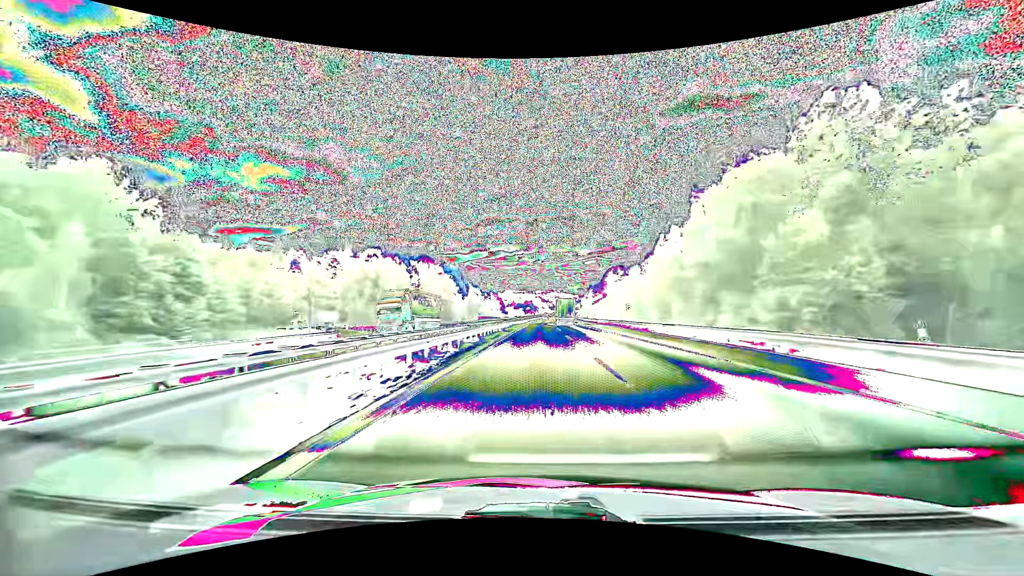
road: motorway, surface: asphalt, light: Day
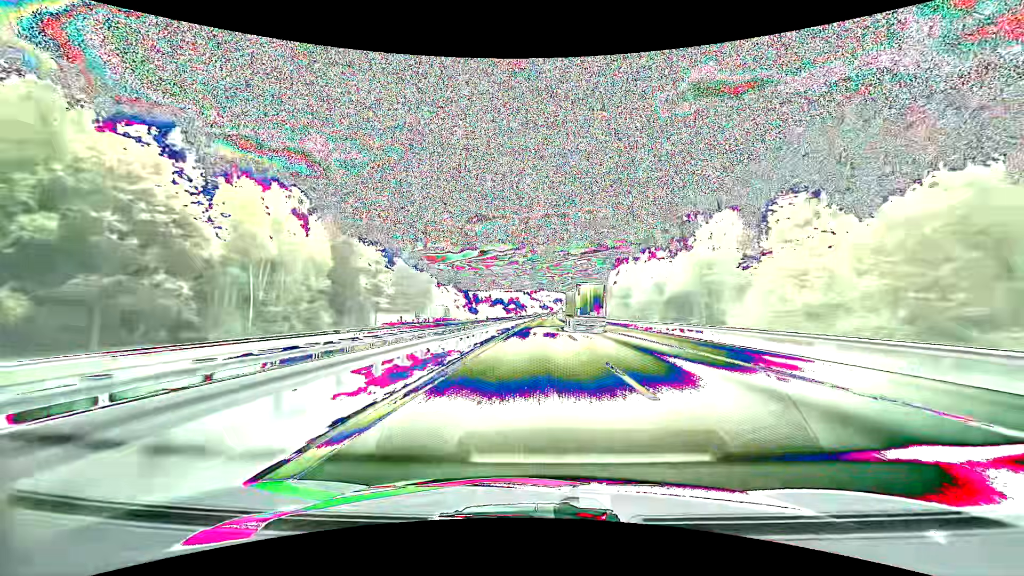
(+1.0, +109.5) m; +1°
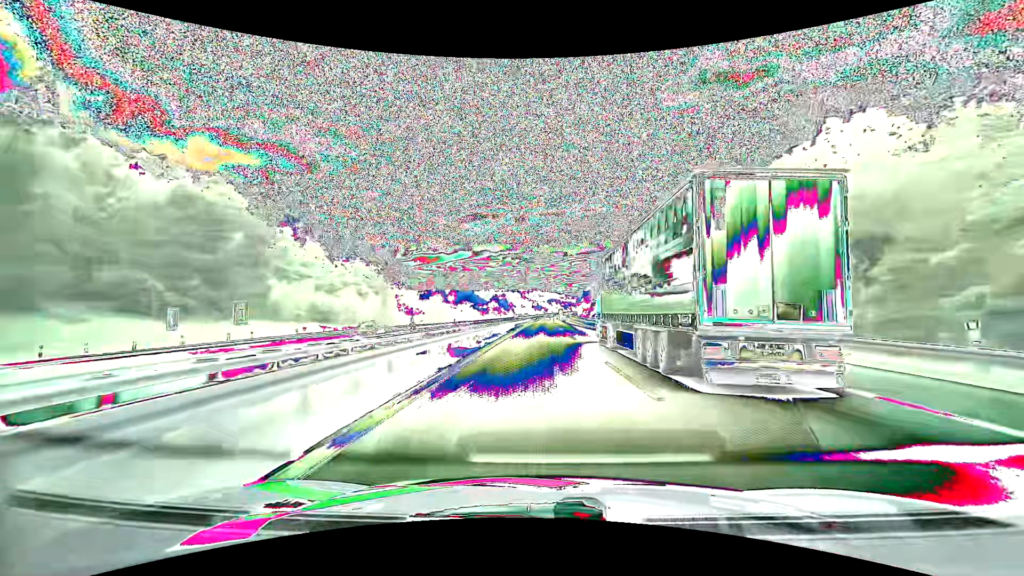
(+0.7, +89.8) m; +1°
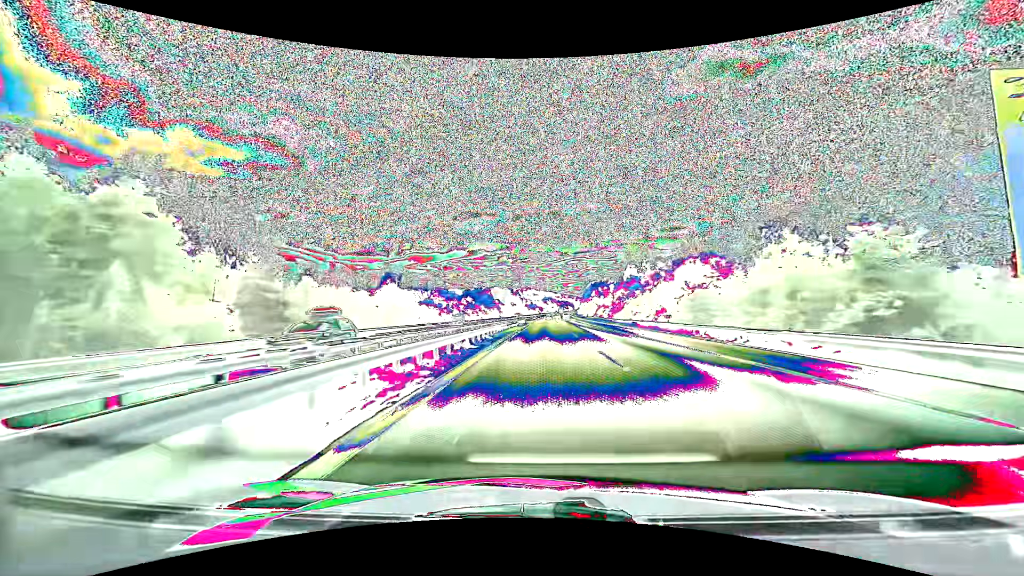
(+0.4, +68.4) m; +1°
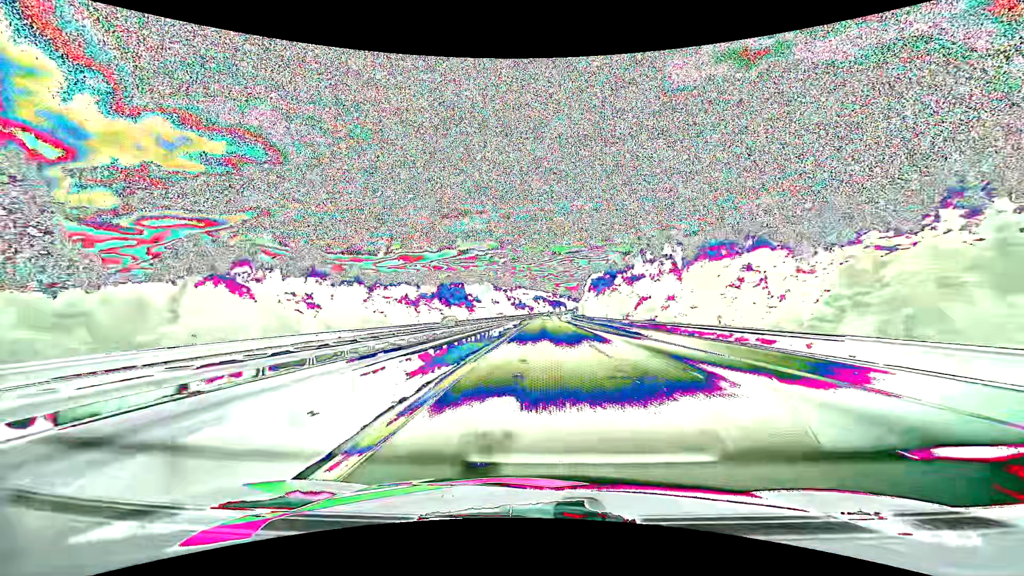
(+0.6, +69.0) m; +1°
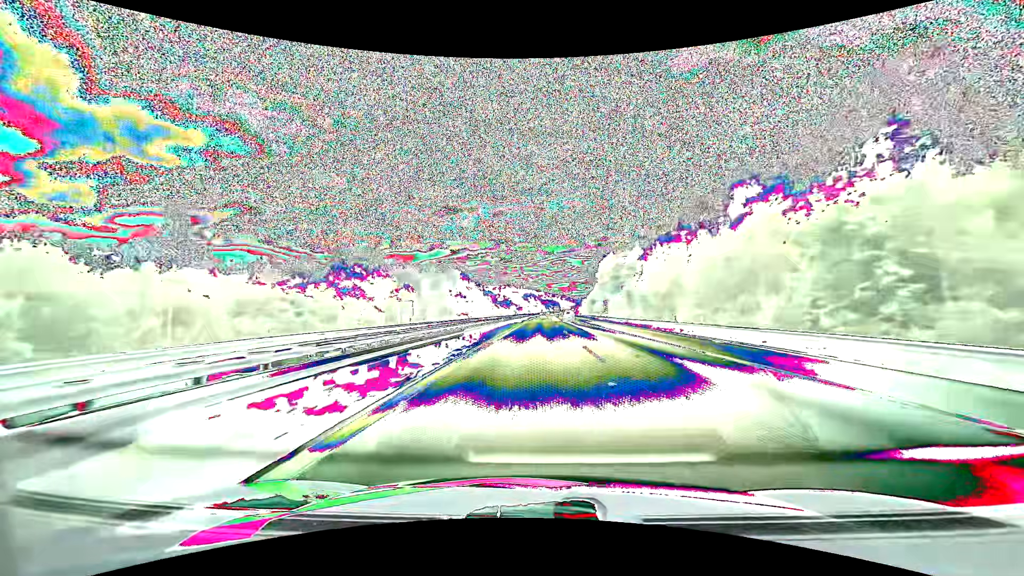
(+1.0, +91.3) m; +1°
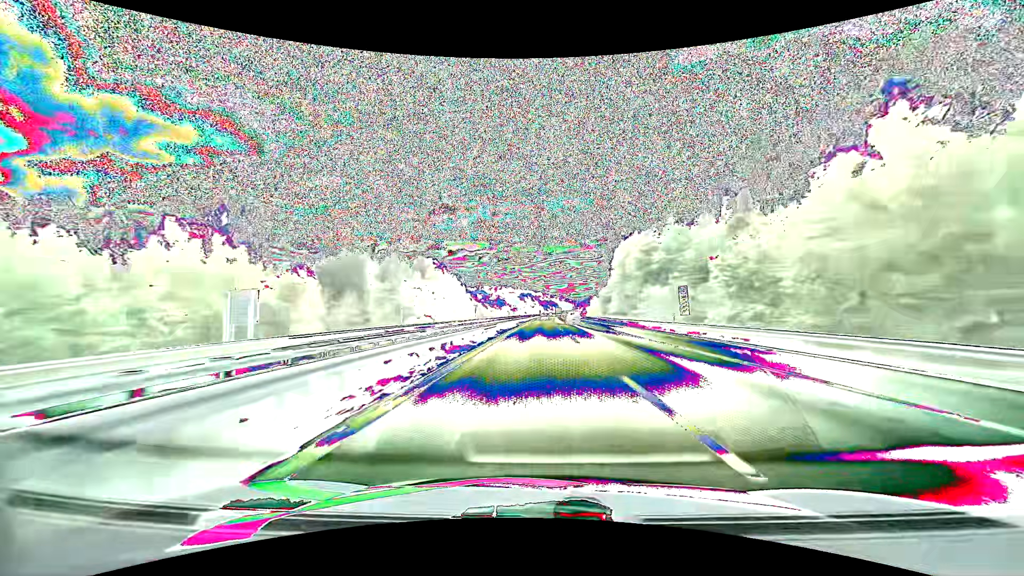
(+0.1, +45.1) m; 0°
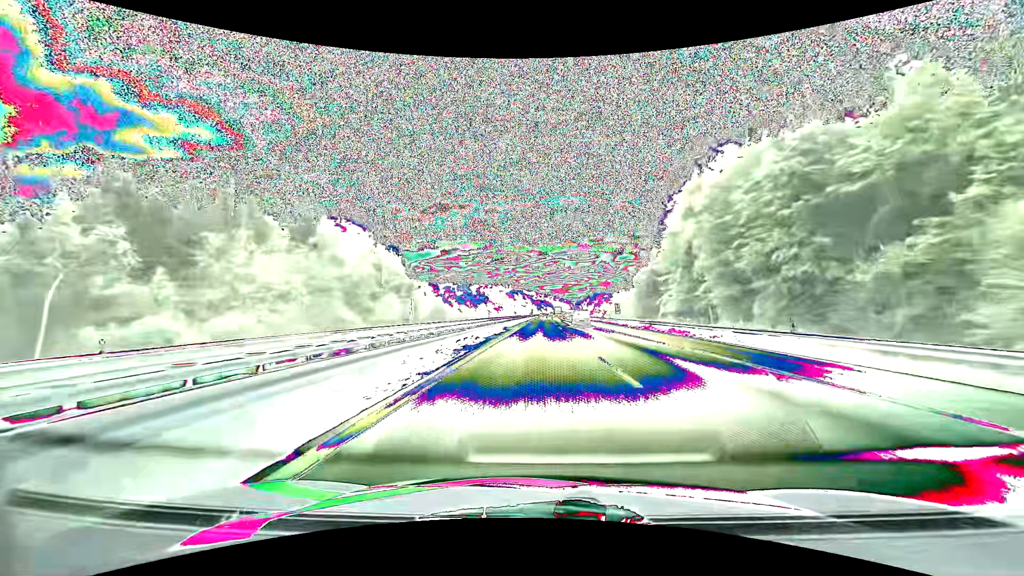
(+0.4, +67.1) m; +1°
(0, +10) (0, +20) (0, +30) (0, +40) (0, +50) (0, +60) (0, +70) (+1, +80) (+1, +90) (+1, +100) m
